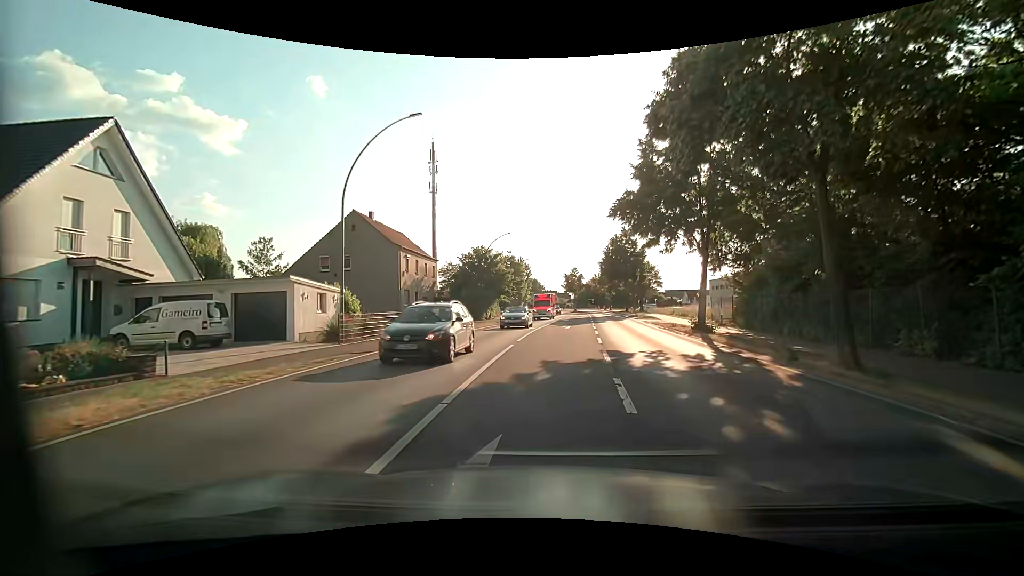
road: primary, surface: asphalt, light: Day
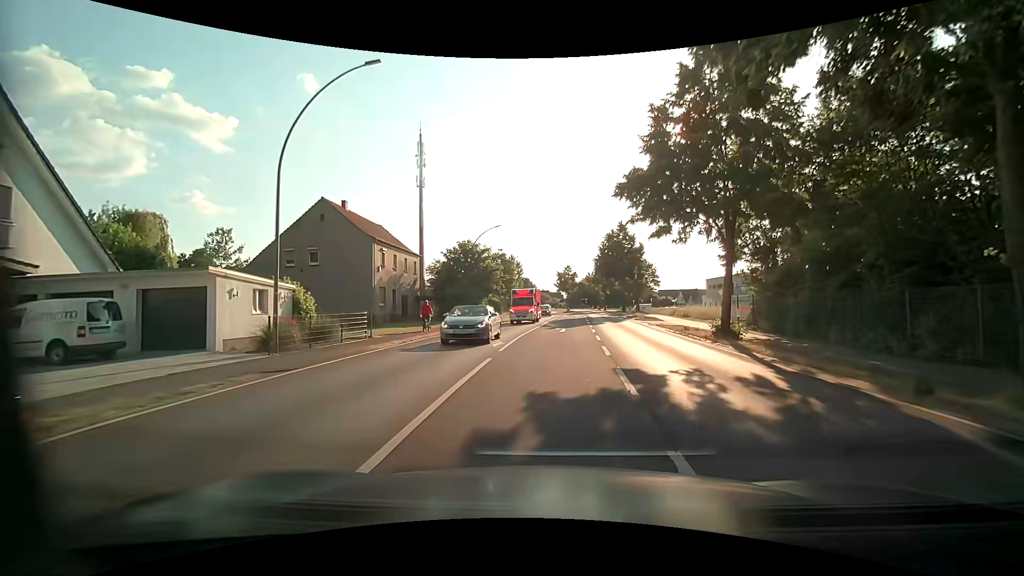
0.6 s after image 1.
(0.0, +4.6) m; +1°
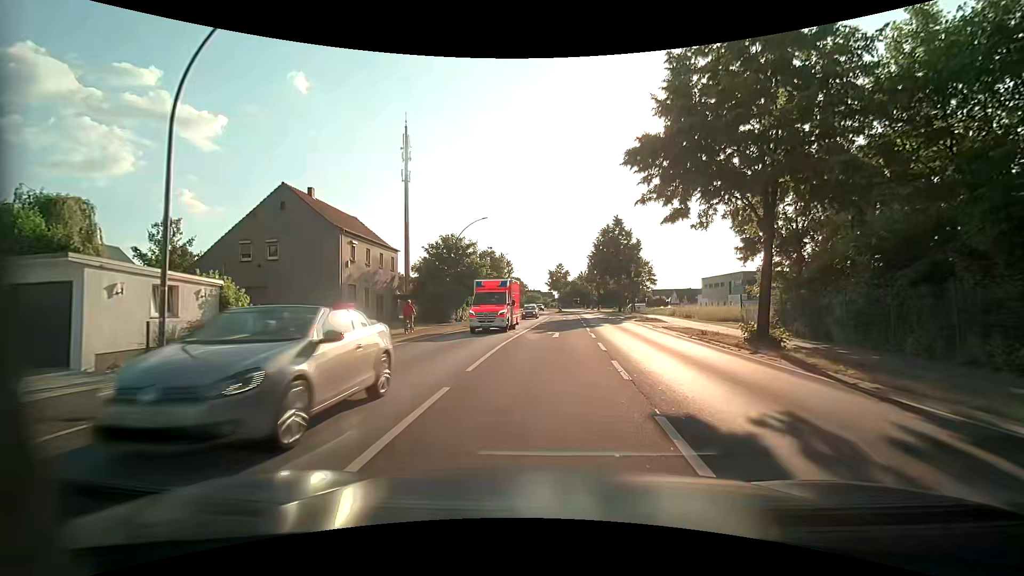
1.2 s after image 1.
(0.0, +4.5) m; +1°
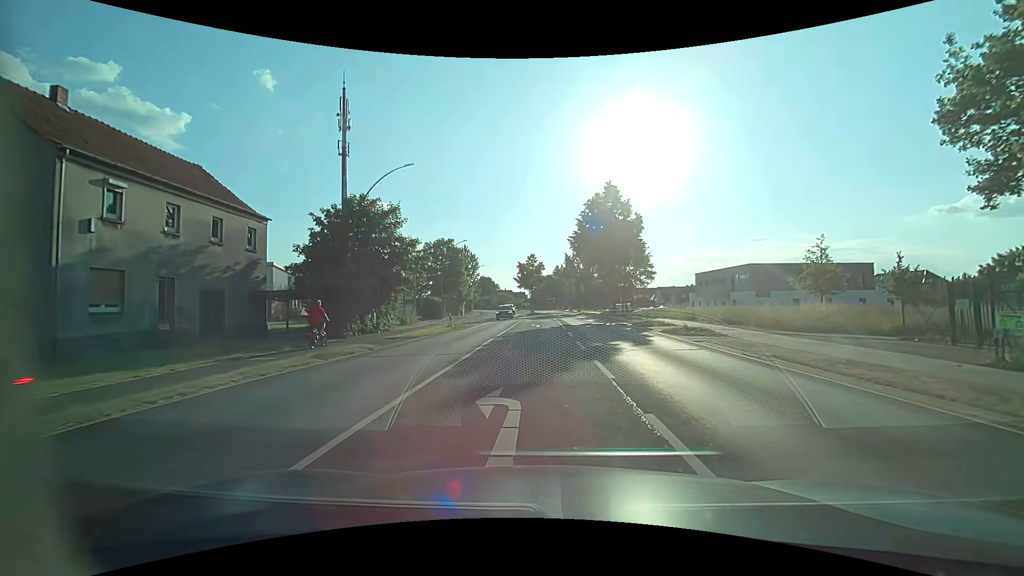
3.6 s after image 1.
(+0.5, +18.0) m; +4°
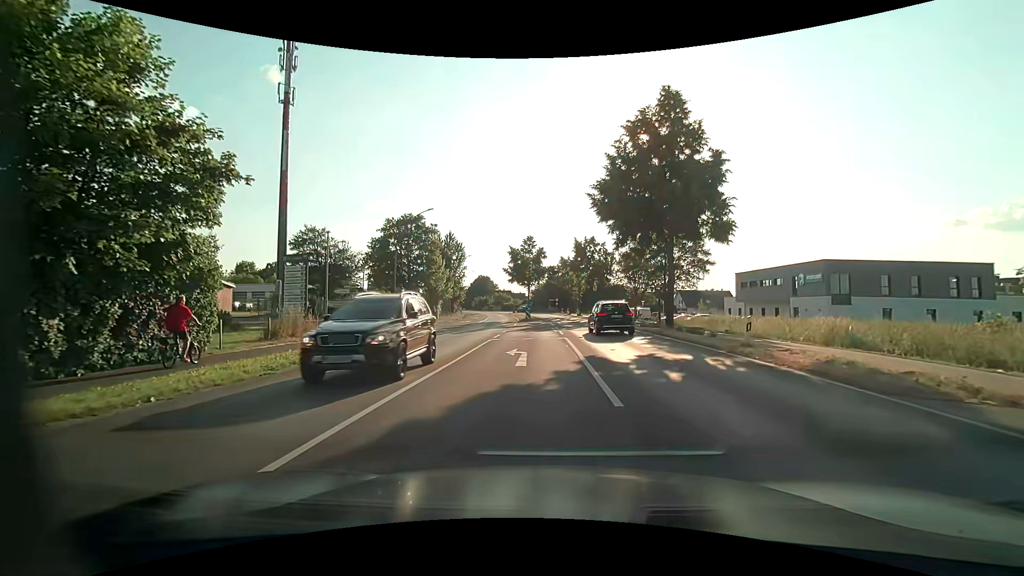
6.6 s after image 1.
(-0.1, +20.5) m; -1°
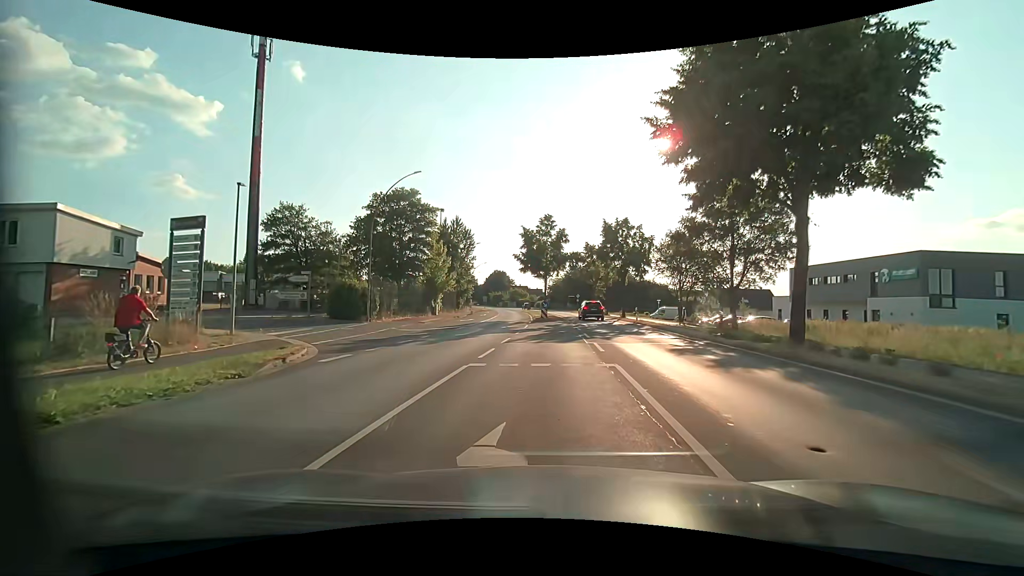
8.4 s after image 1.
(-0.2, +10.7) m; -2°
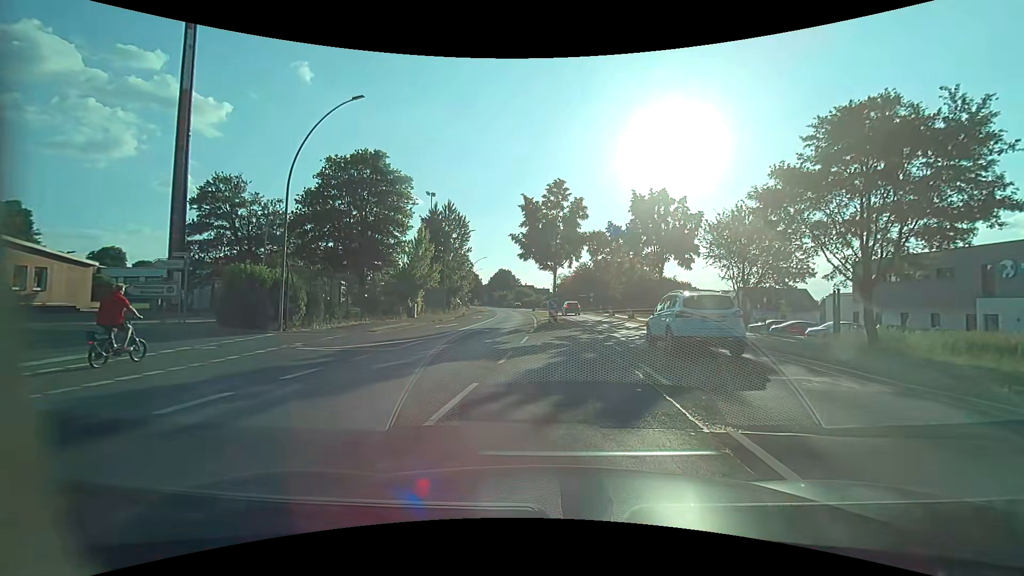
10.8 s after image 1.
(-0.1, +11.8) m; -1°
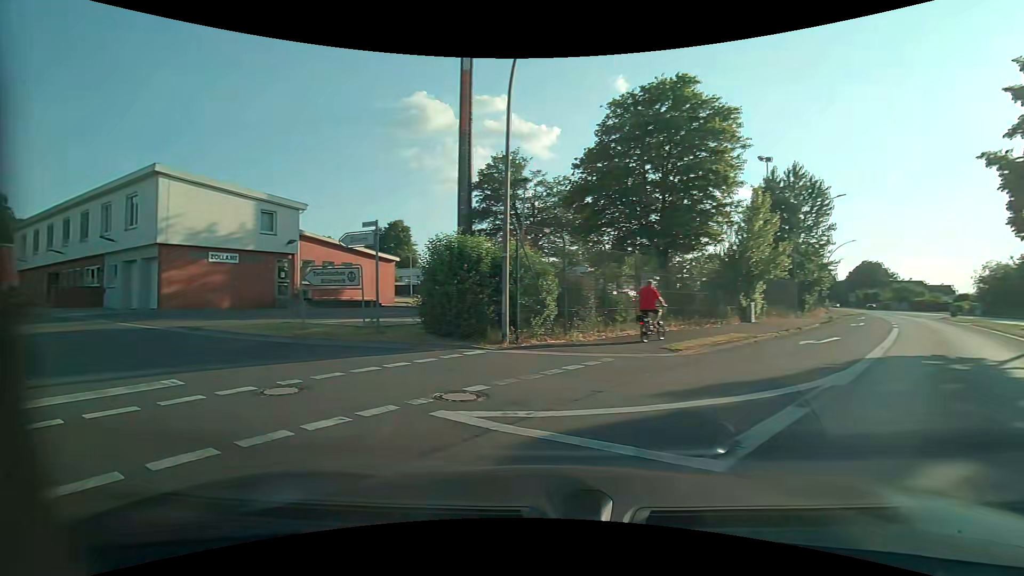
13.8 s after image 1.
(-2.1, +11.7) m; -35°
